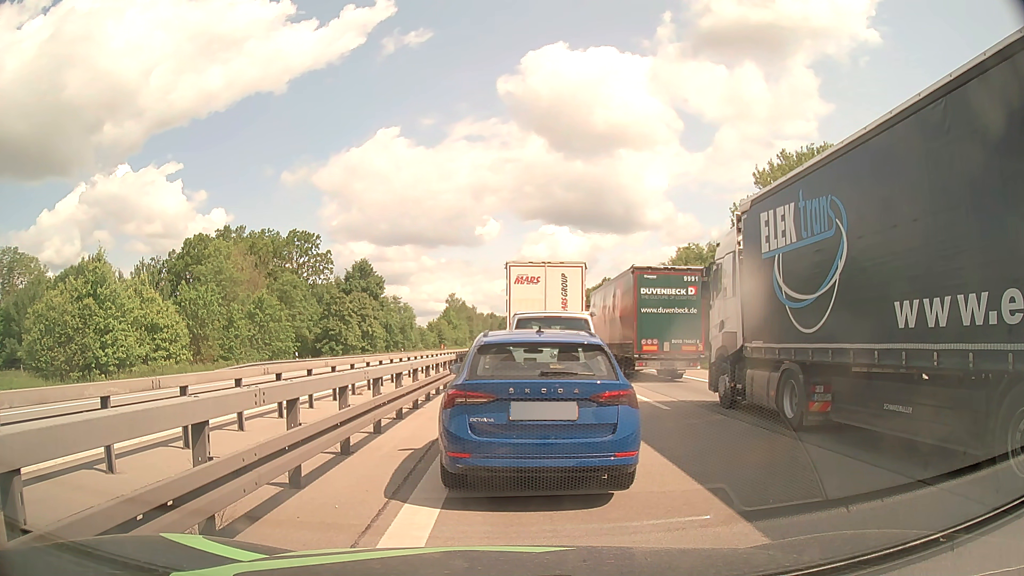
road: motorway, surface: asphalt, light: Day
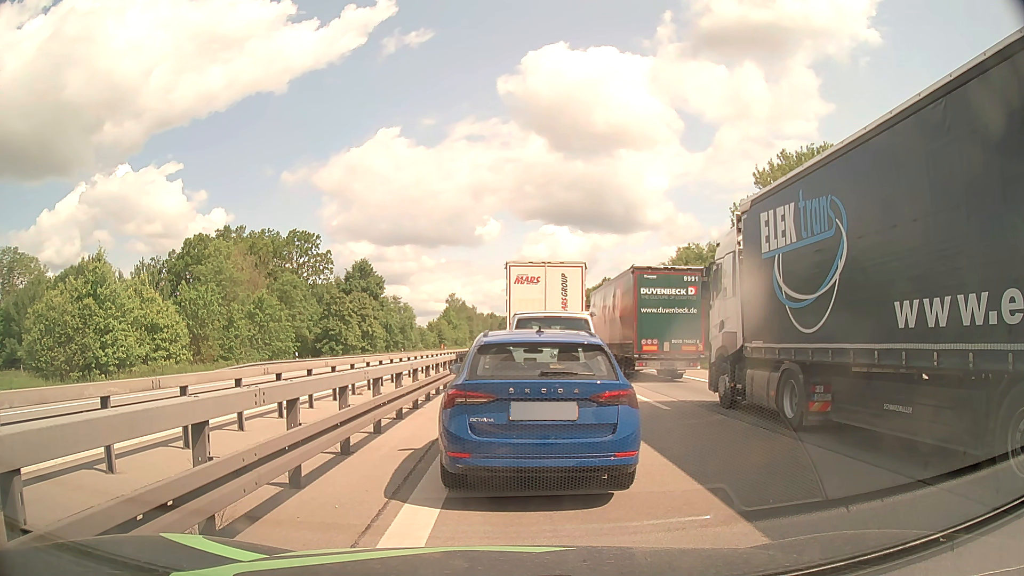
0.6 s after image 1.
(0.0, 0.0) m; 0°
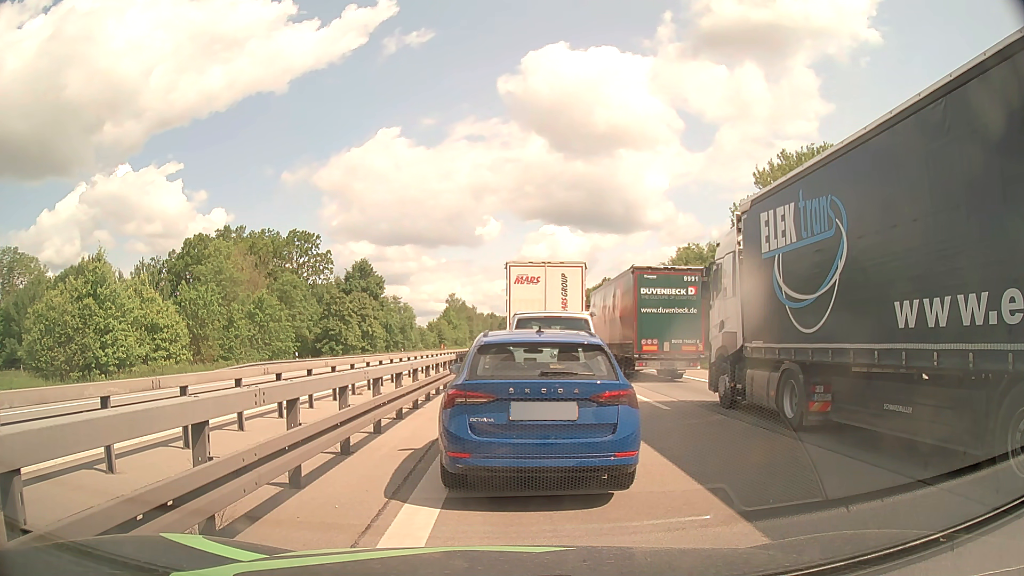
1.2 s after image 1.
(0.0, 0.0) m; 0°
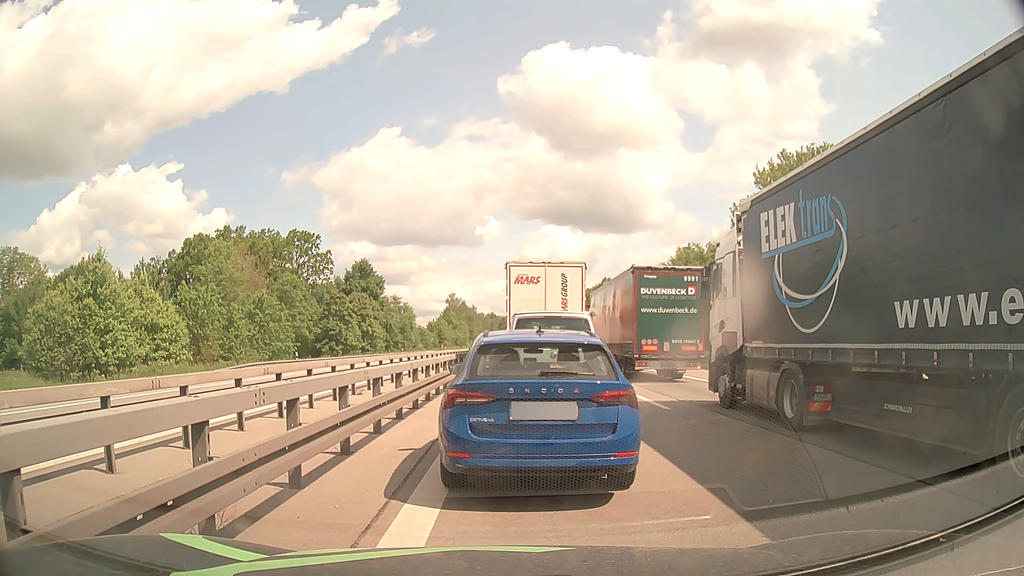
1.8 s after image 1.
(0.0, 0.0) m; 0°
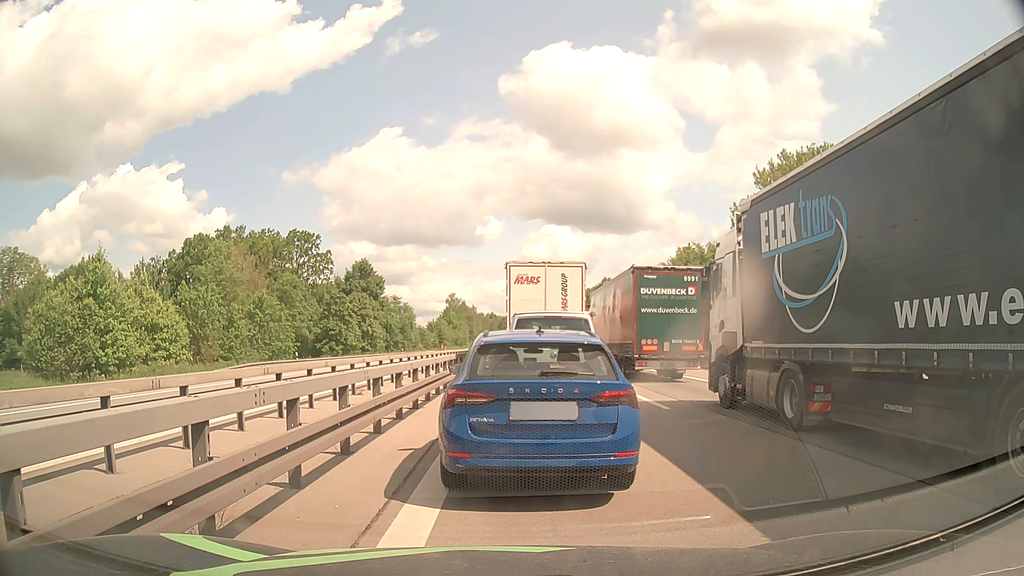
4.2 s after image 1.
(0.0, 0.0) m; 0°
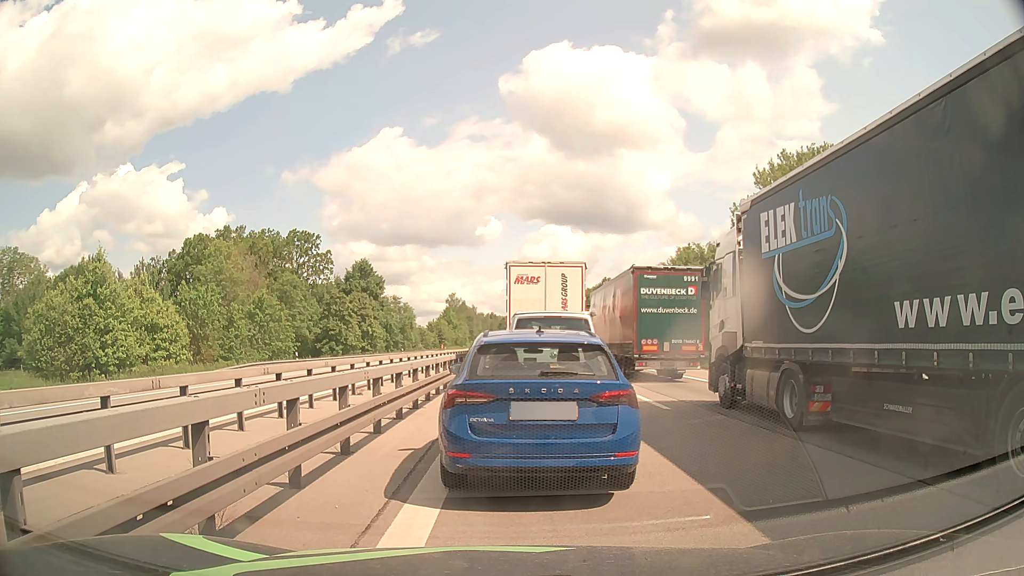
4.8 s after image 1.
(0.0, 0.0) m; 0°
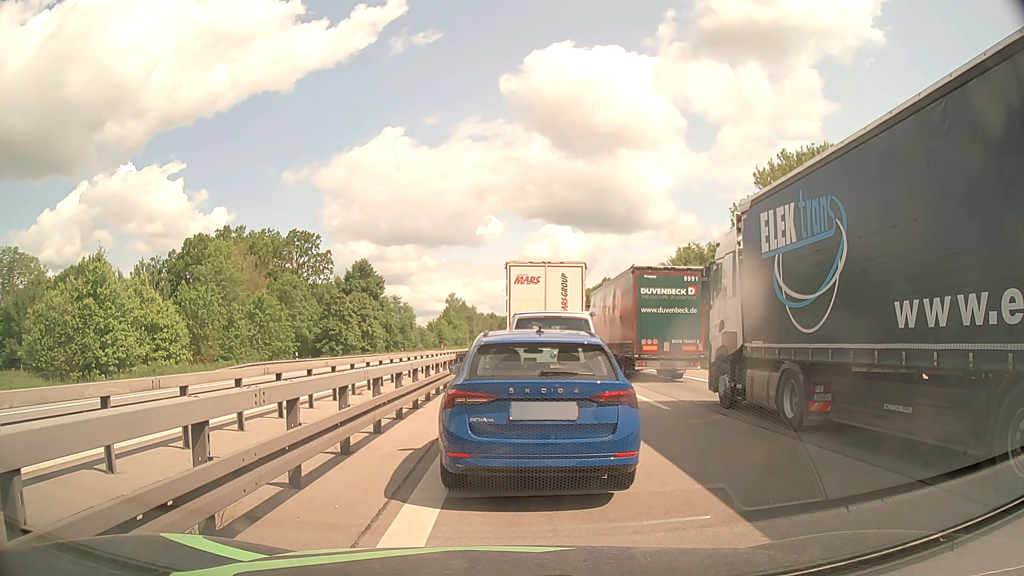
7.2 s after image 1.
(0.0, 0.0) m; 0°
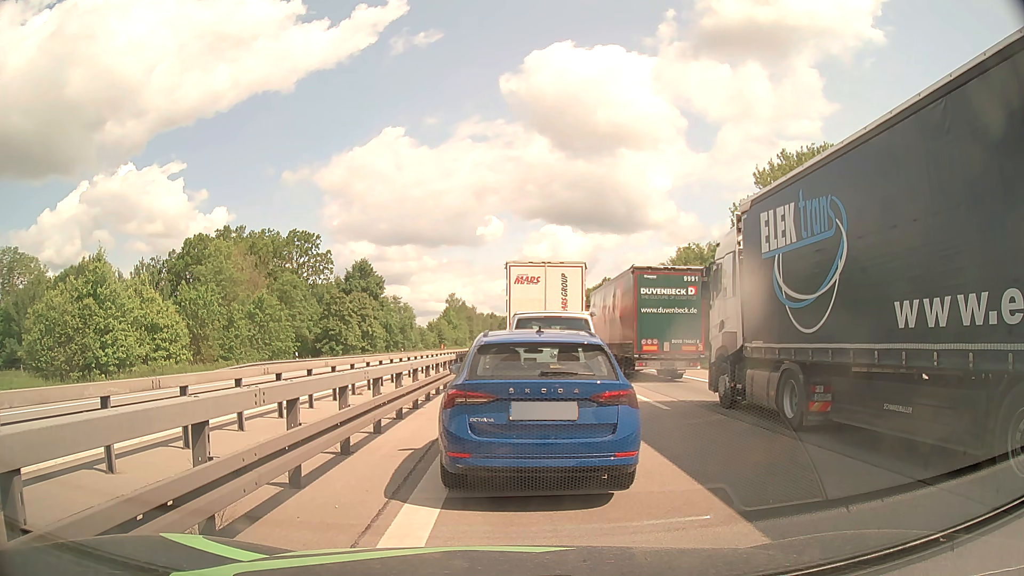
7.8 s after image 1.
(0.0, 0.0) m; 0°
